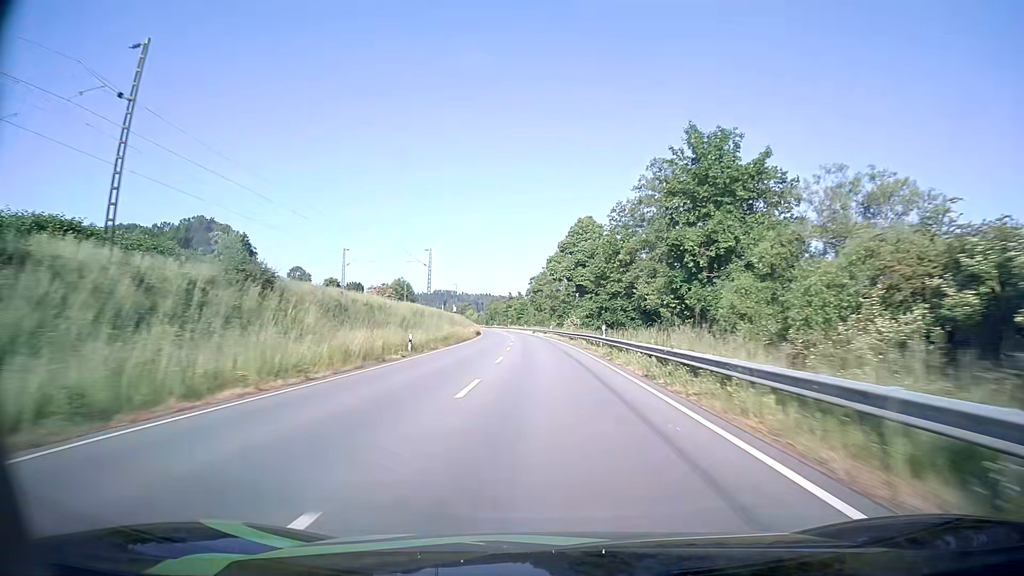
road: primary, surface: asphalt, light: Day
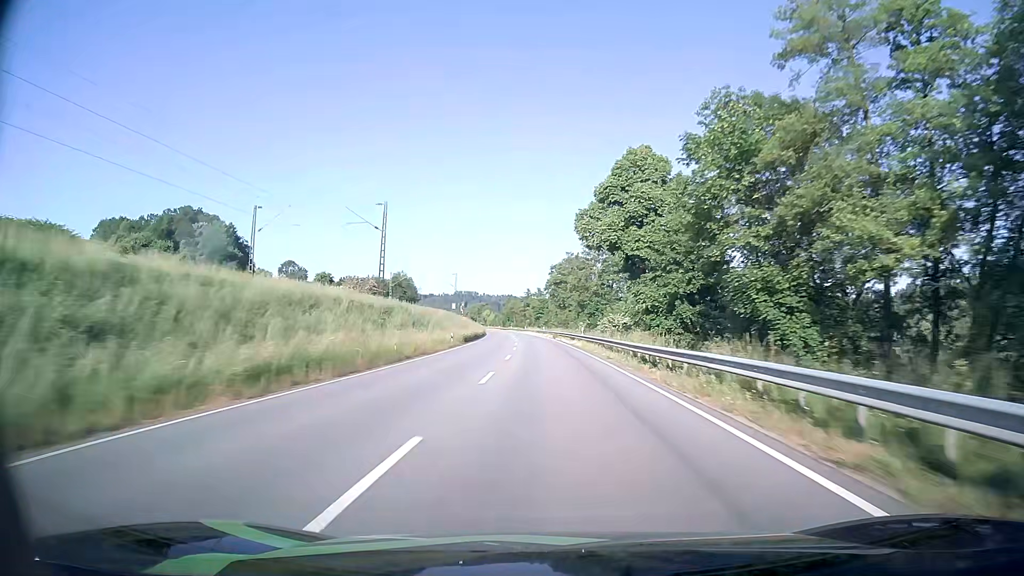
(-0.5, +32.7) m; -2°
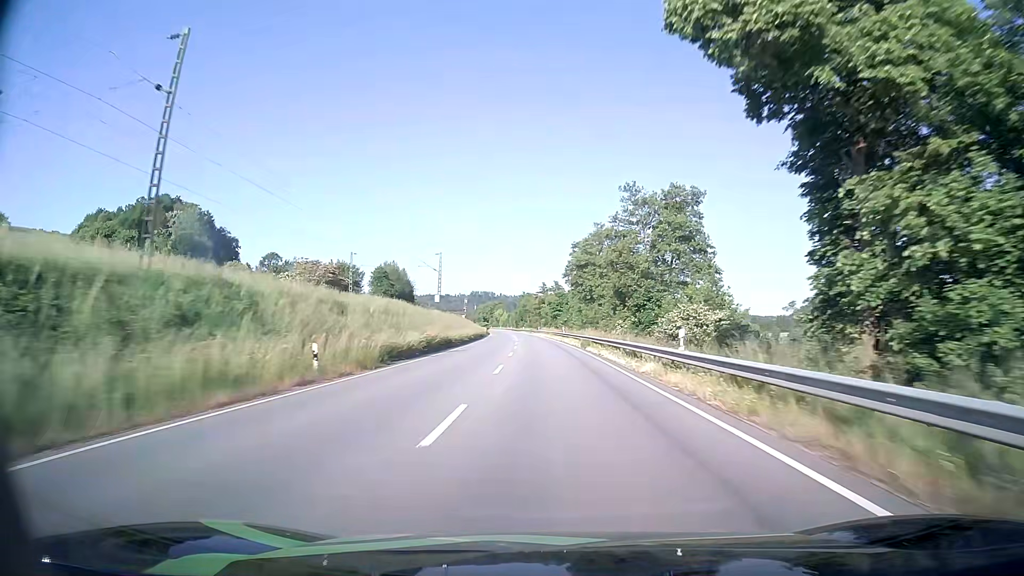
(-0.5, +32.8) m; -2°
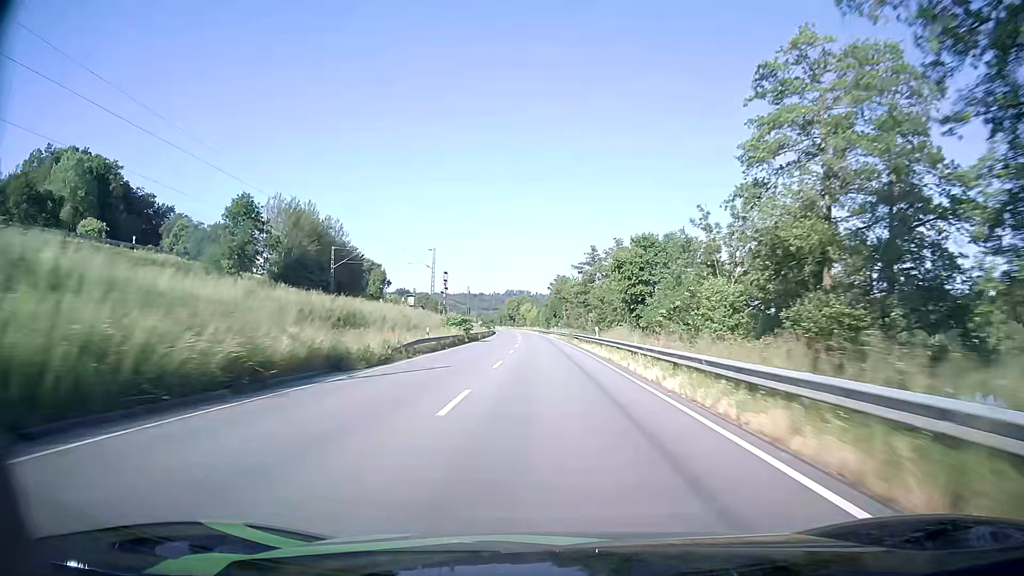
(-2.3, +82.2) m; -3°
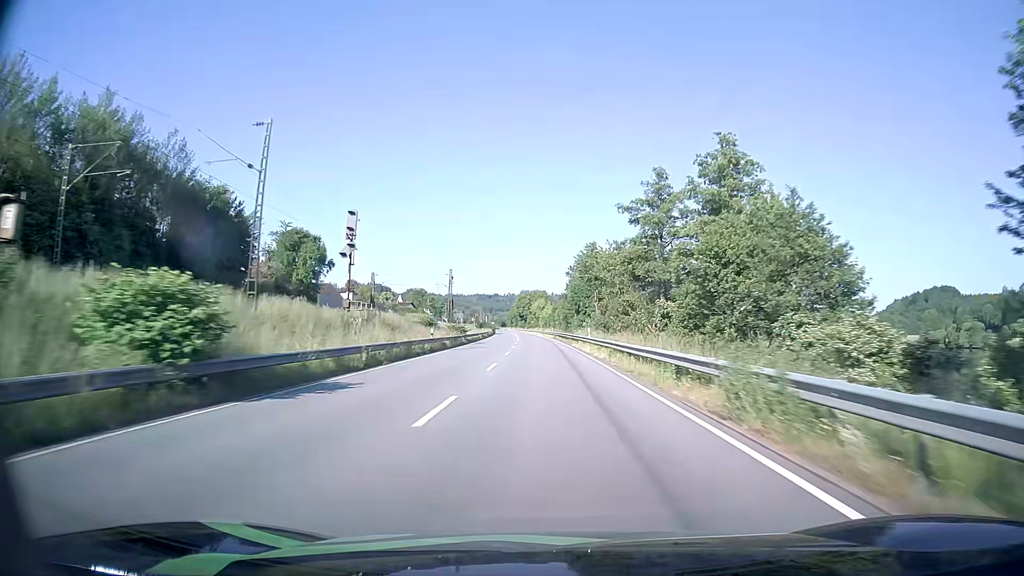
(-0.5, +49.5) m; -1°
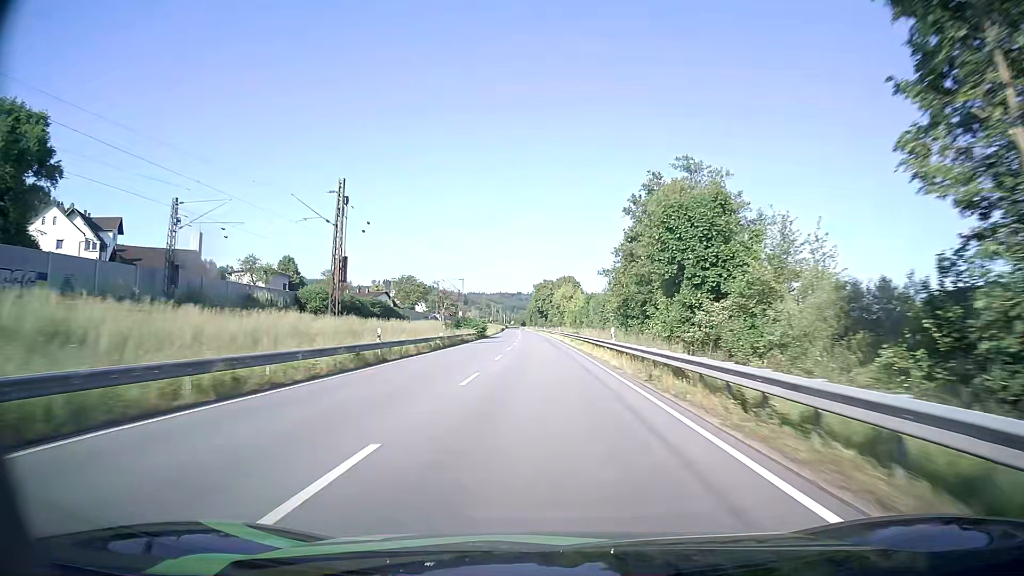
(-1.4, +66.2) m; -2°
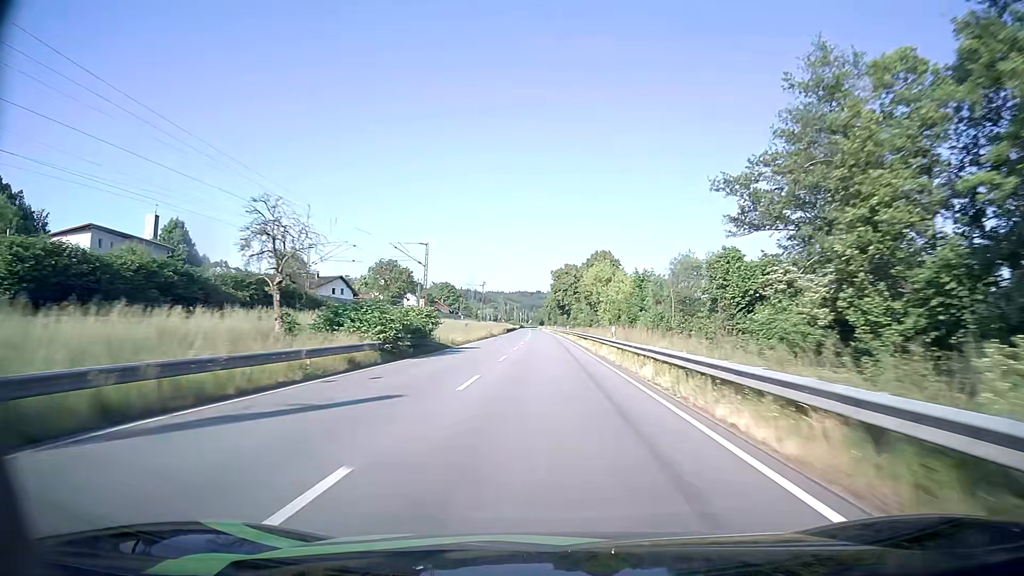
(-0.6, +49.8) m; -1°
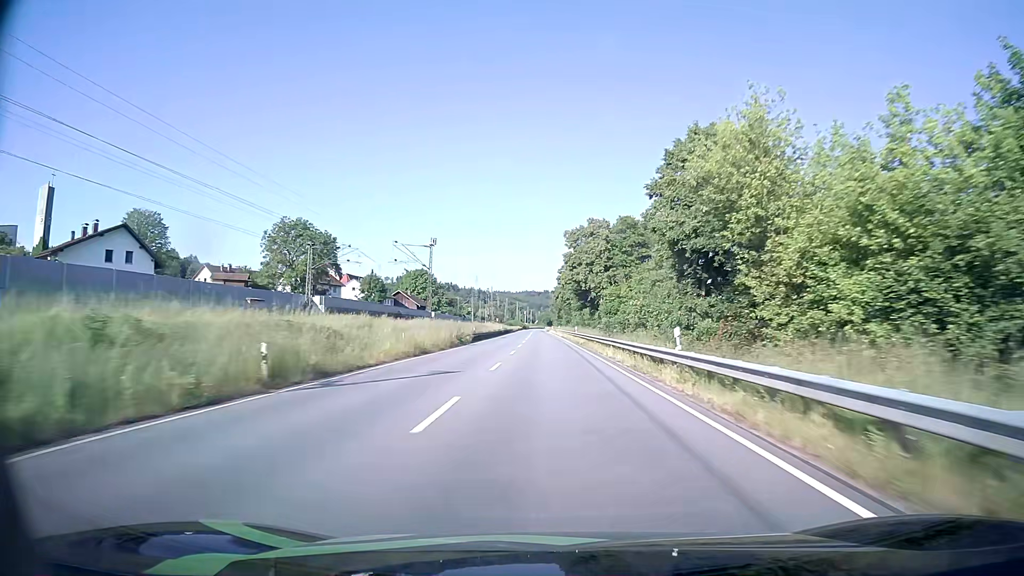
(-0.8, +66.2) m; -1°
(0, +10) (0, +20) (0, +30) (0, +40) (0, +50) (-1, +60) (-1, +70) (-1, +80) (-1, +90) (-2, +100) m
